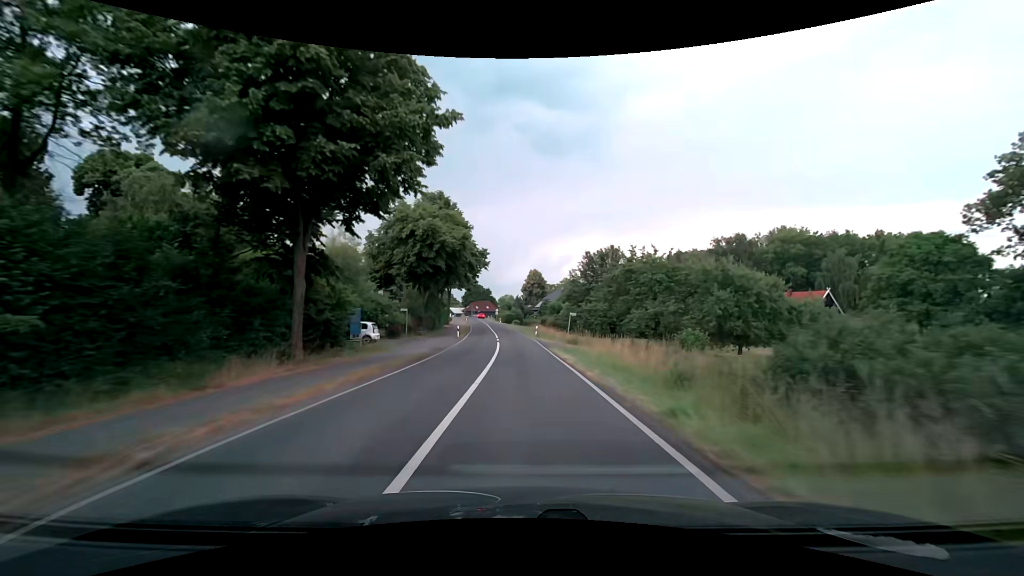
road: secondary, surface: asphalt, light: Day
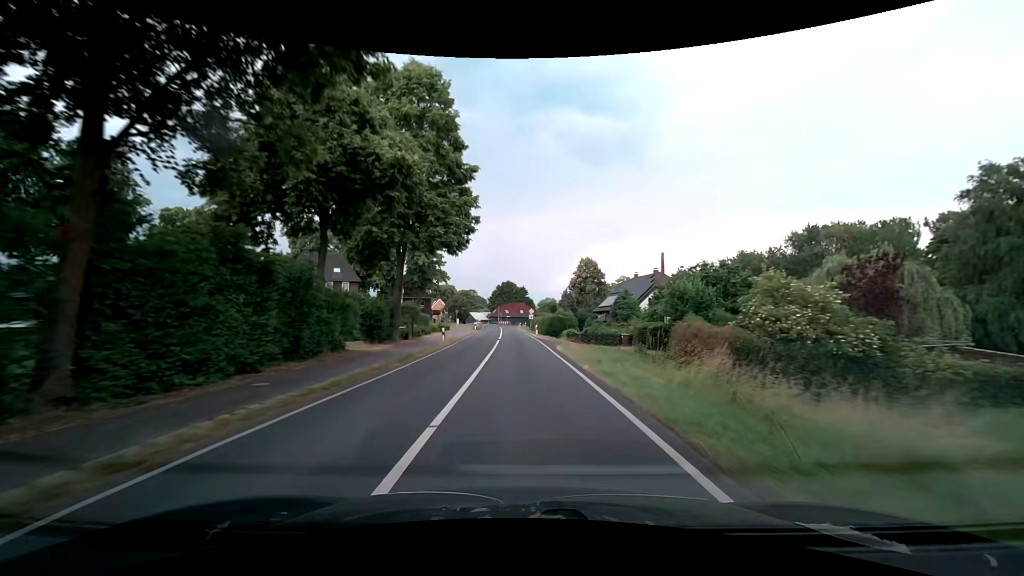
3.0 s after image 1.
(-2.0, +53.6) m; -5°
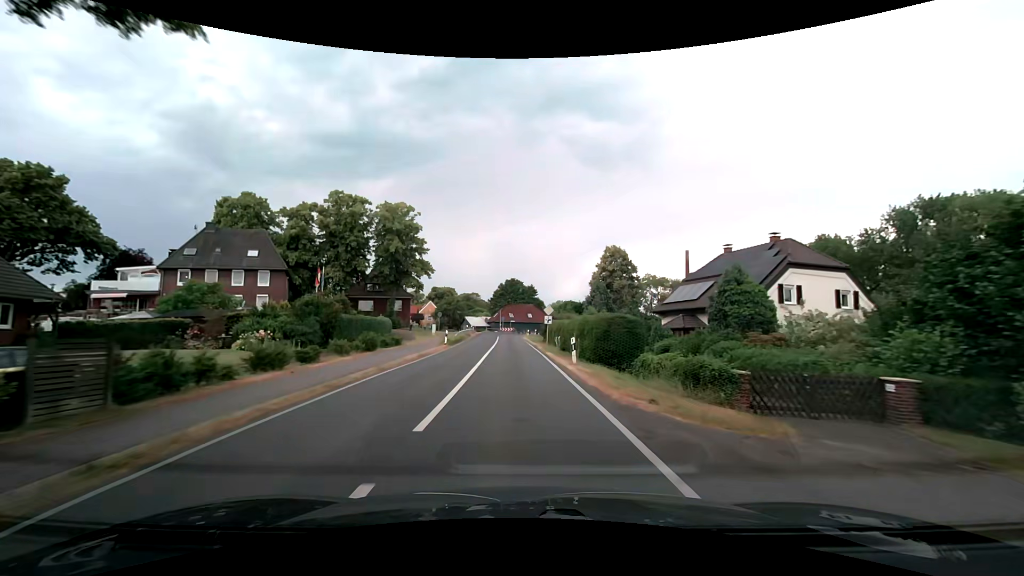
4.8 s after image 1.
(-0.1, +29.0) m; 0°
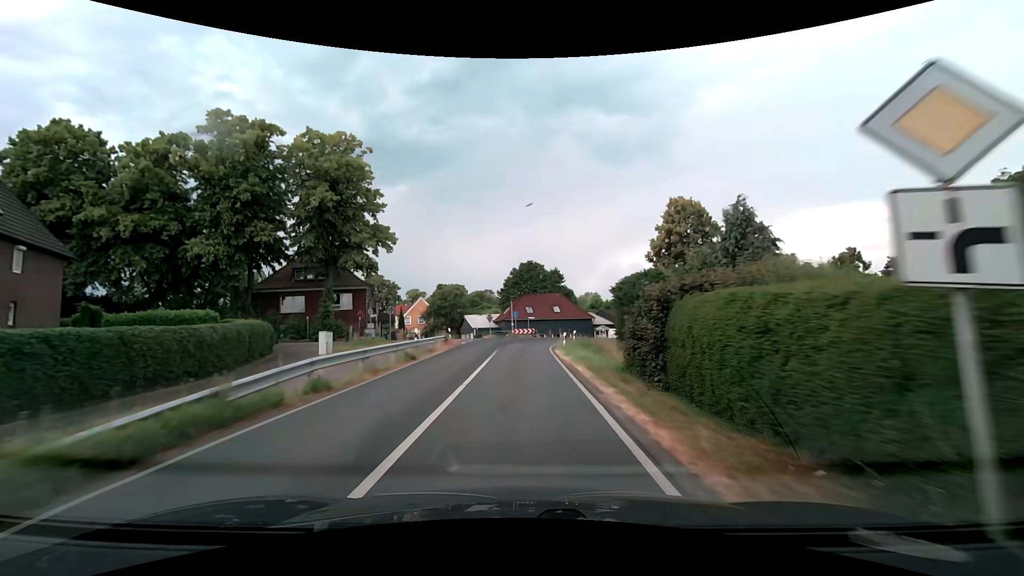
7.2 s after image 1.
(-0.8, +35.0) m; -3°
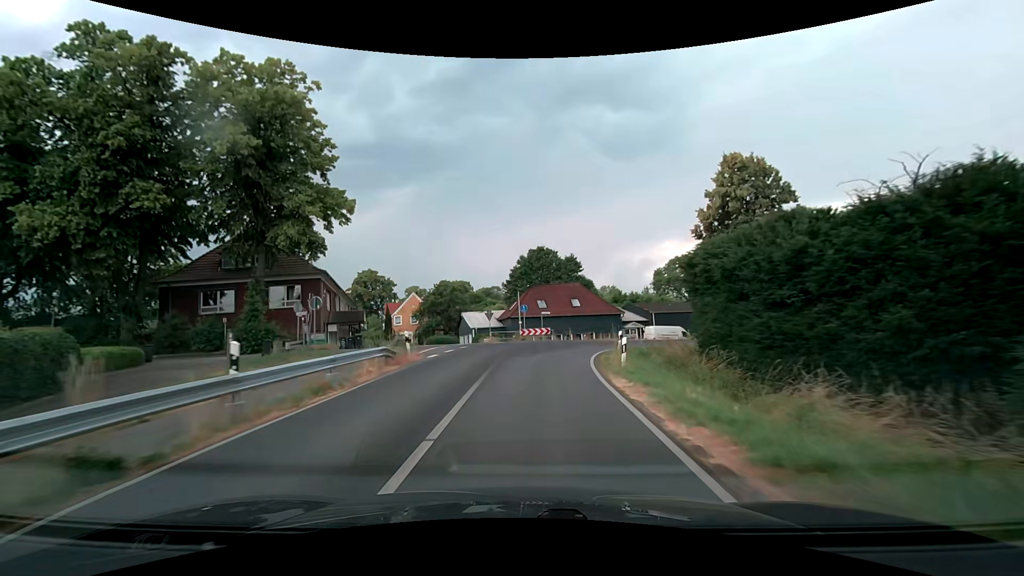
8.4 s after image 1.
(-0.1, +15.3) m; -1°
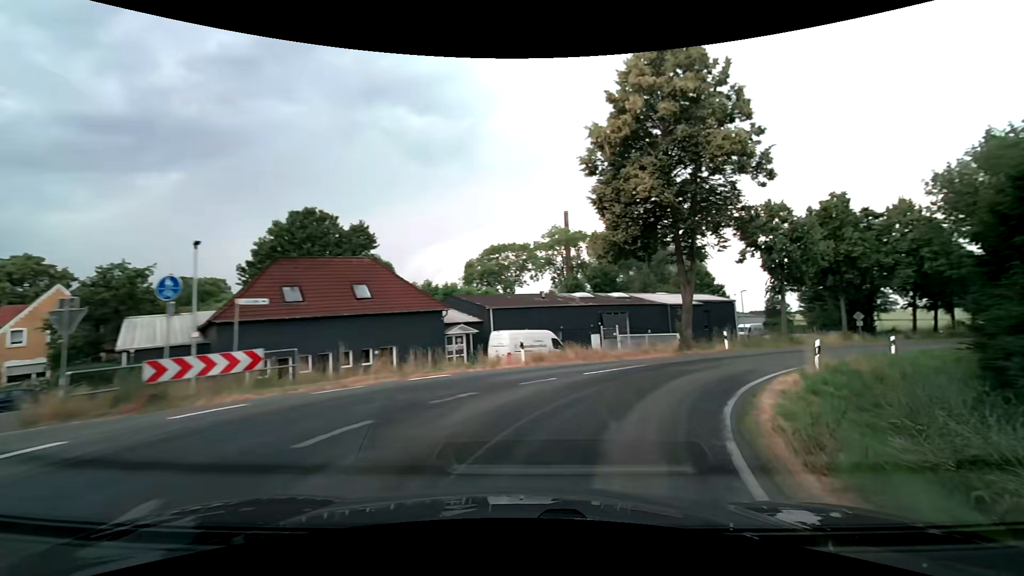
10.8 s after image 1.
(+2.3, +27.3) m; +21°
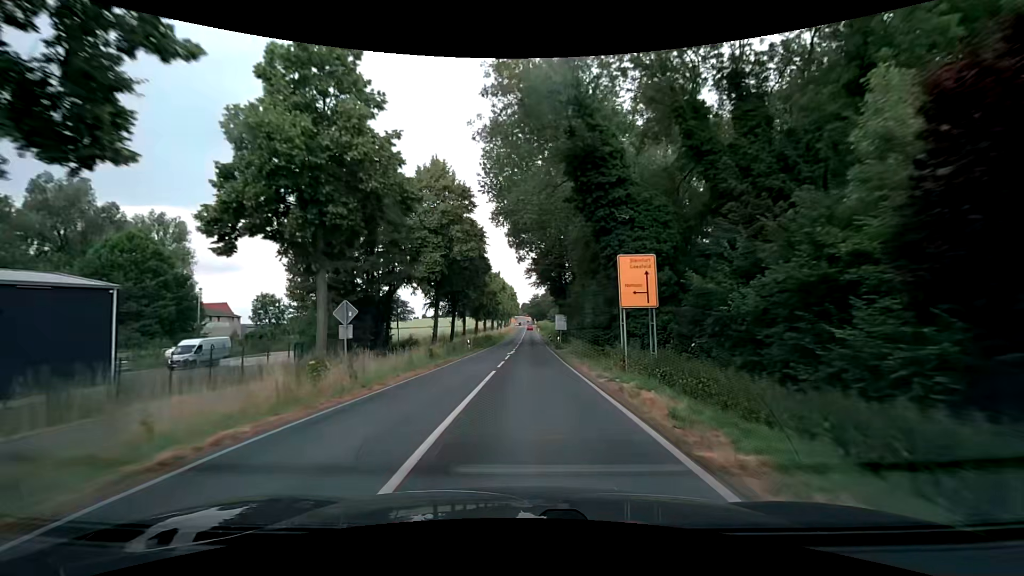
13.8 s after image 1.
(+21.2, +31.3) m; +50°
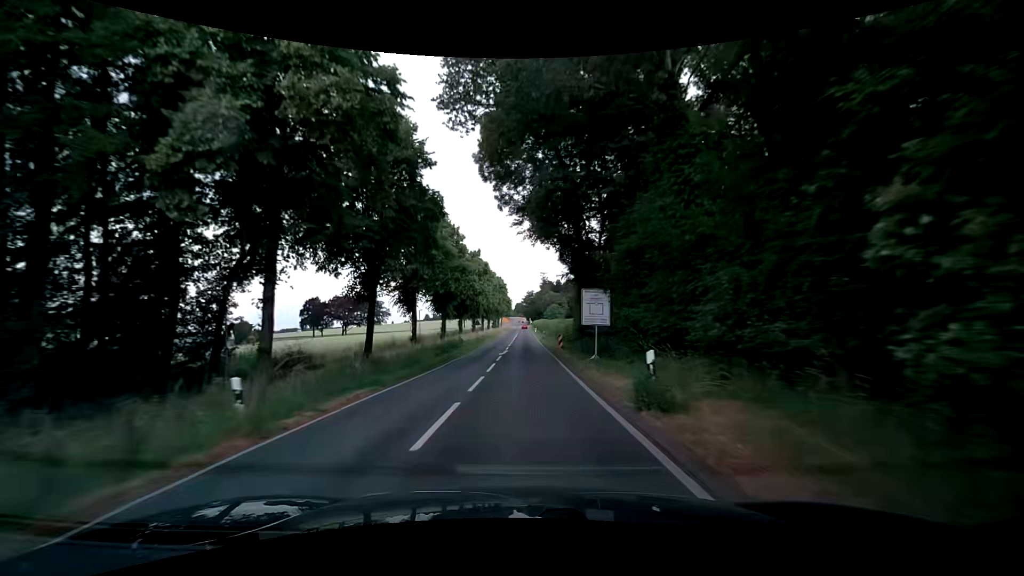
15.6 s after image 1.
(+0.6, +32.4) m; +1°
(0, +10) (0, +20) (0, +30) (0, +40) (0, +50) (0, +60) (0, +70) (0, +80) (0, +90) (0, +100) m
